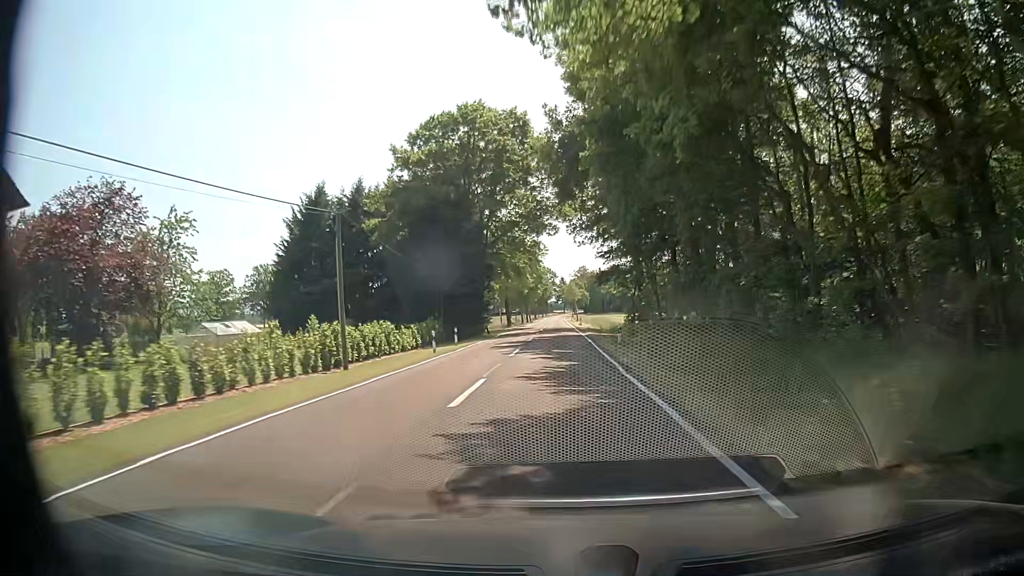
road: tertiary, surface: asphalt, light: Day
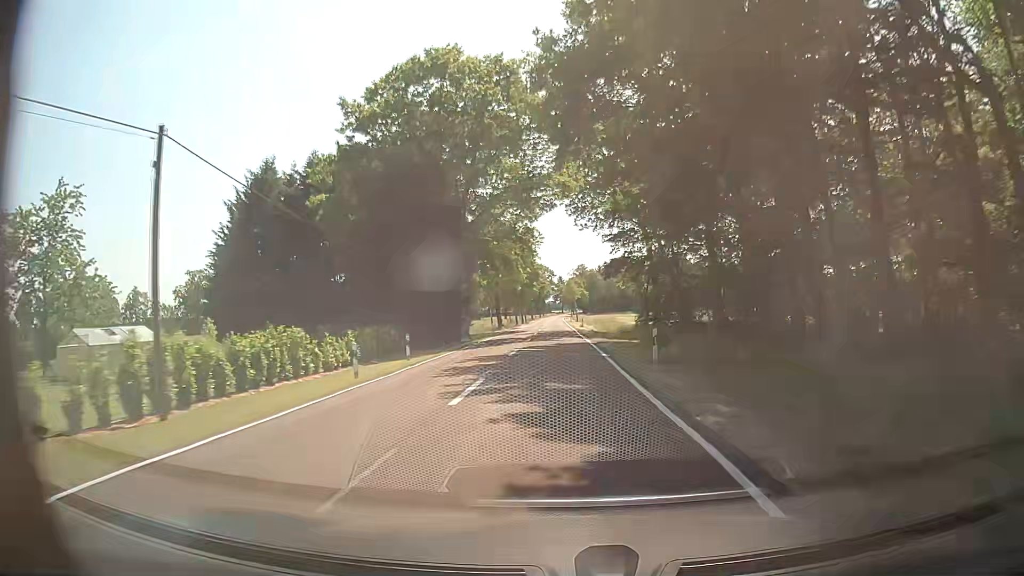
(0.0, +11.7) m; 0°
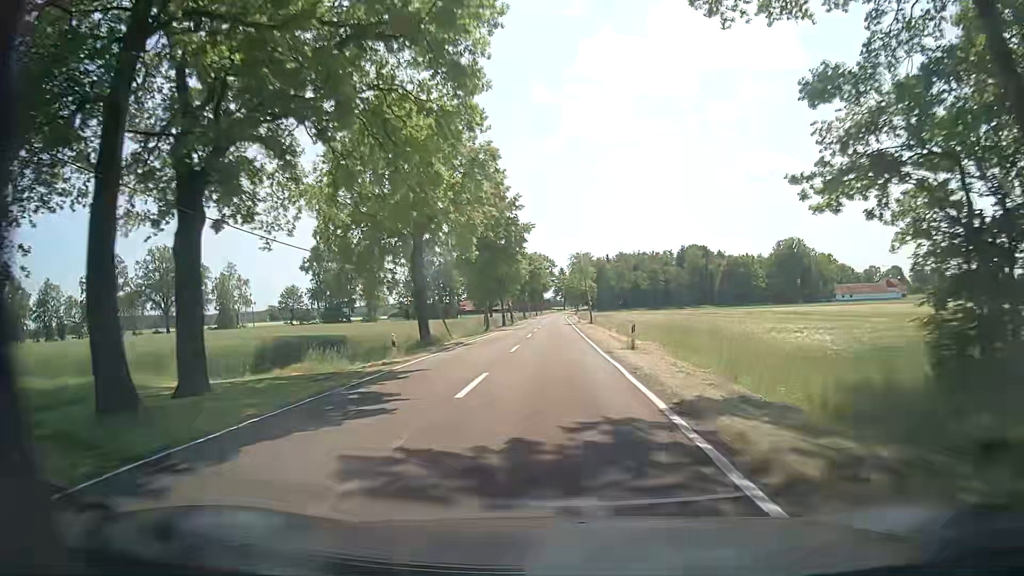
(-0.3, +46.7) m; 0°
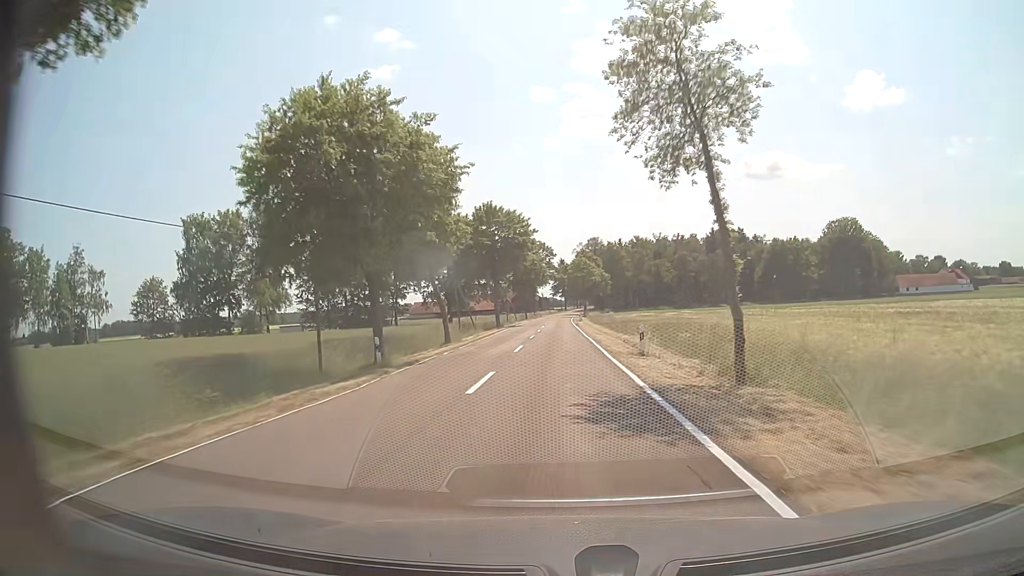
(-0.2, +58.3) m; 0°
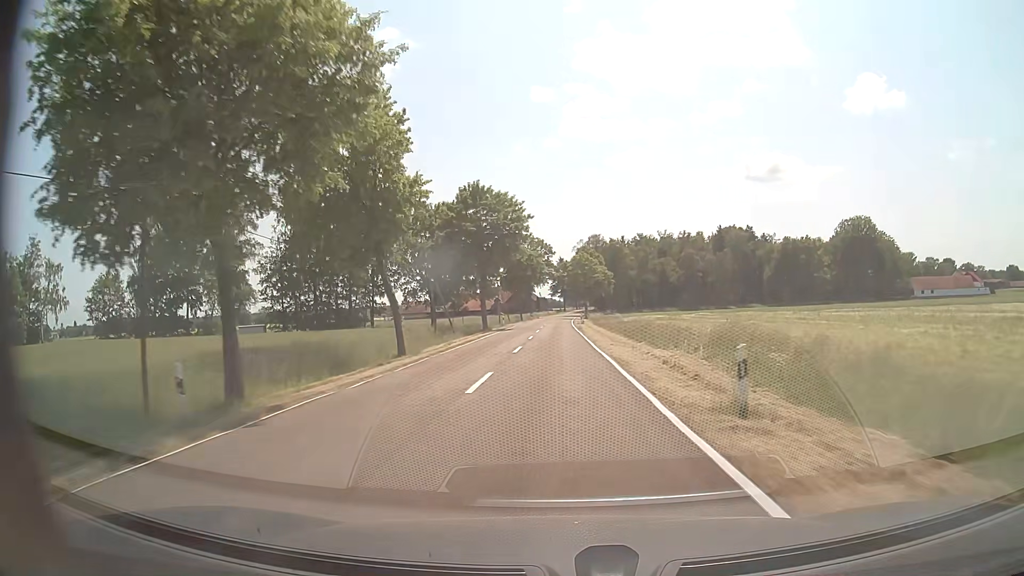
(-0.1, +11.7) m; 0°
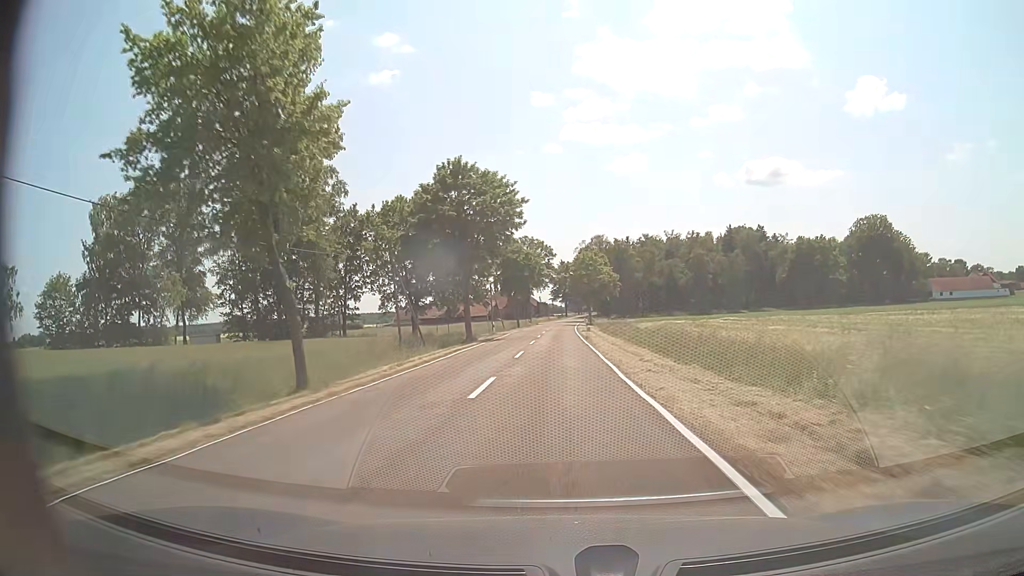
(0.0, +11.7) m; 0°
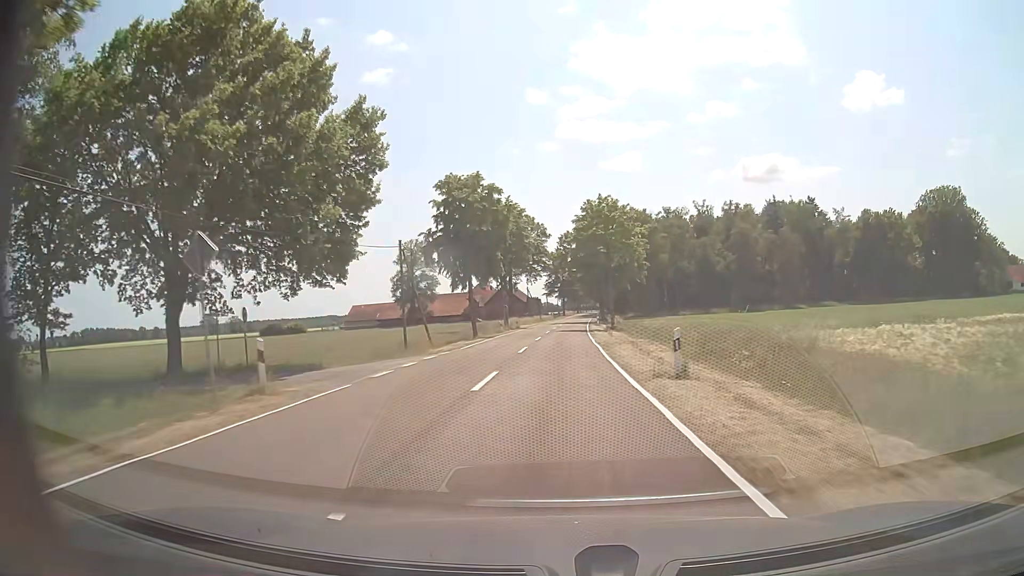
(+0.1, +46.6) m; +1°
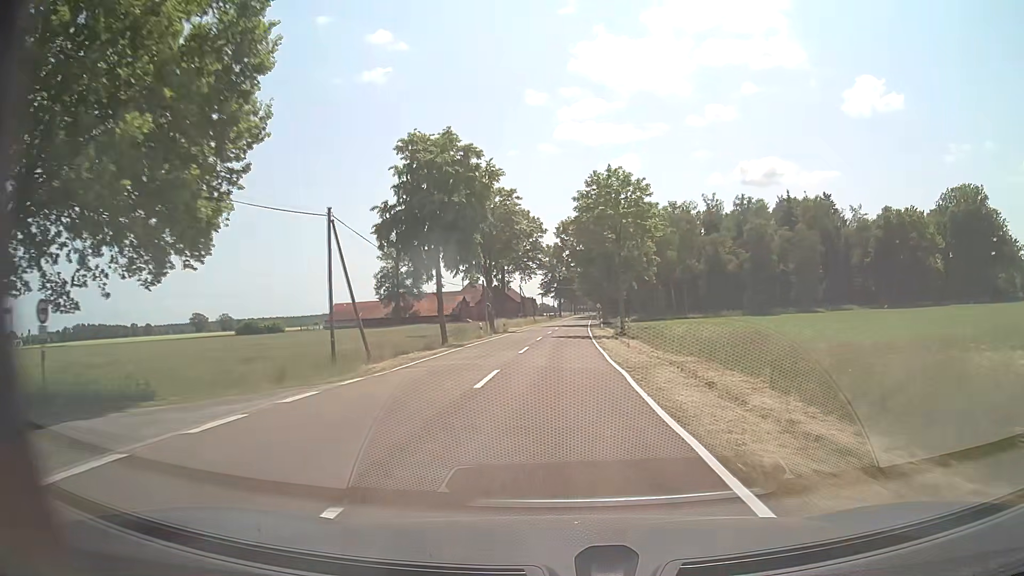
(0.0, +11.6) m; 0°
(0, +10) (0, +20) (+1, +30) (+1, +40) (+1, +50) (+2, +60) (+2, +70) (+2, +80) (+3, +90) (+3, +100) m
